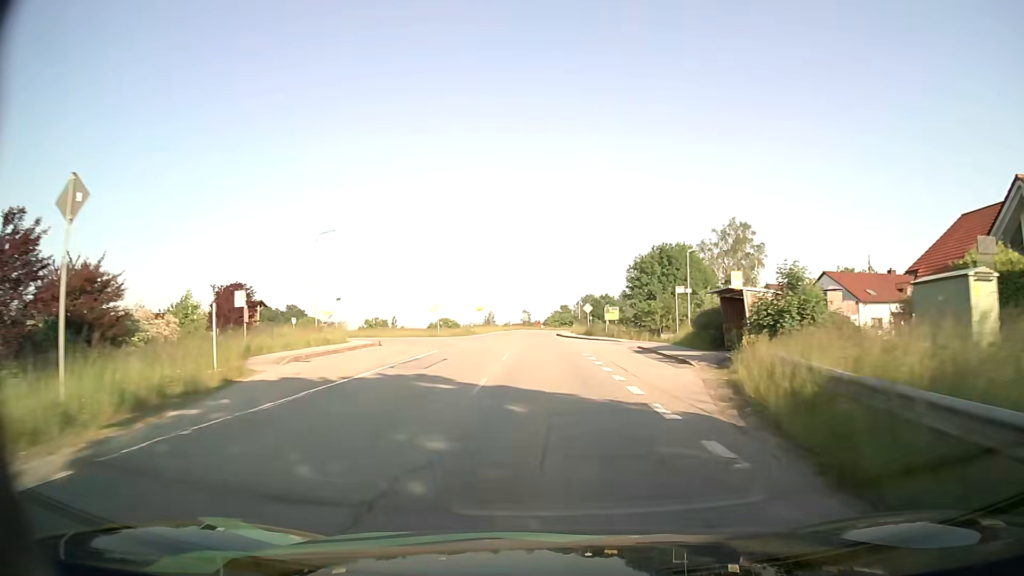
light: Day
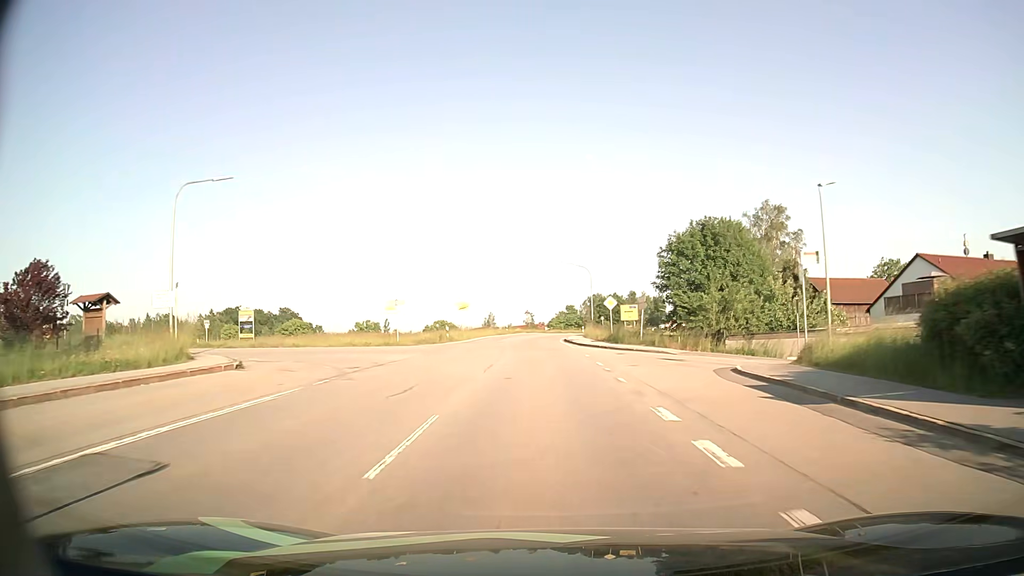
(0.0, +18.6) m; 0°
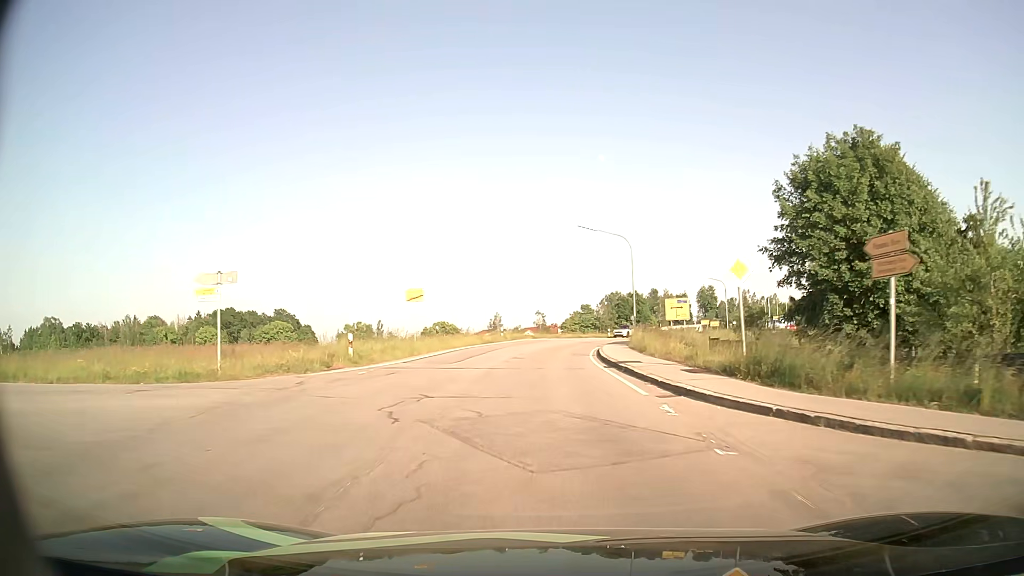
(-0.3, +26.3) m; -1°
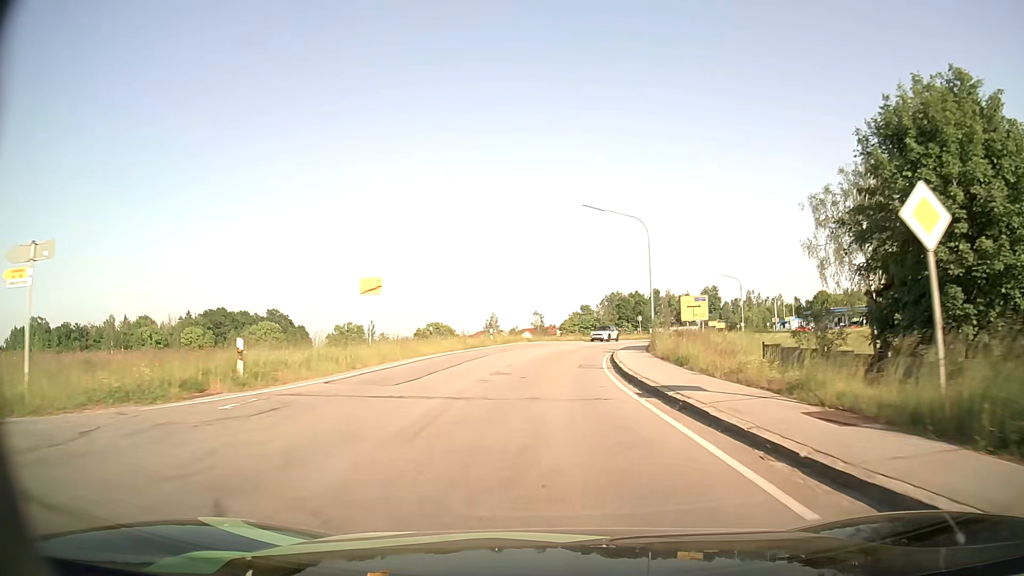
(0.0, +8.4) m; 0°
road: tertiary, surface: asphalt
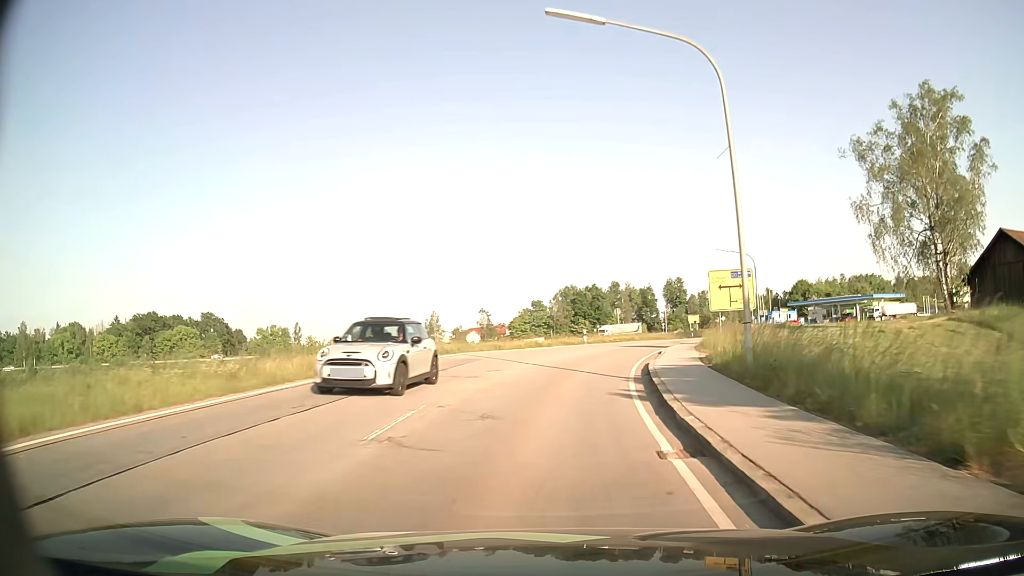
(+0.7, +23.7) m; +4°
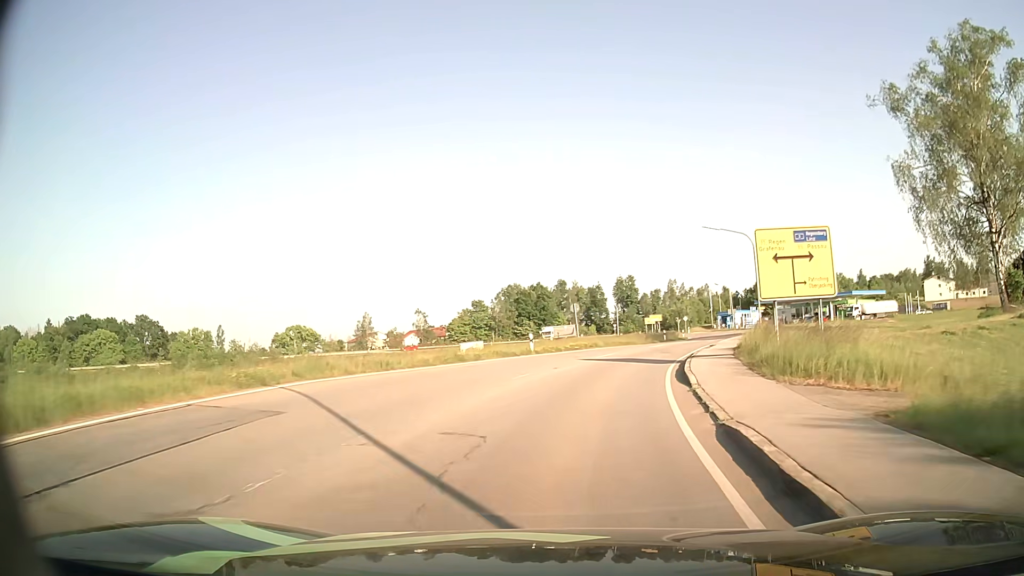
(+0.5, +15.0) m; +5°
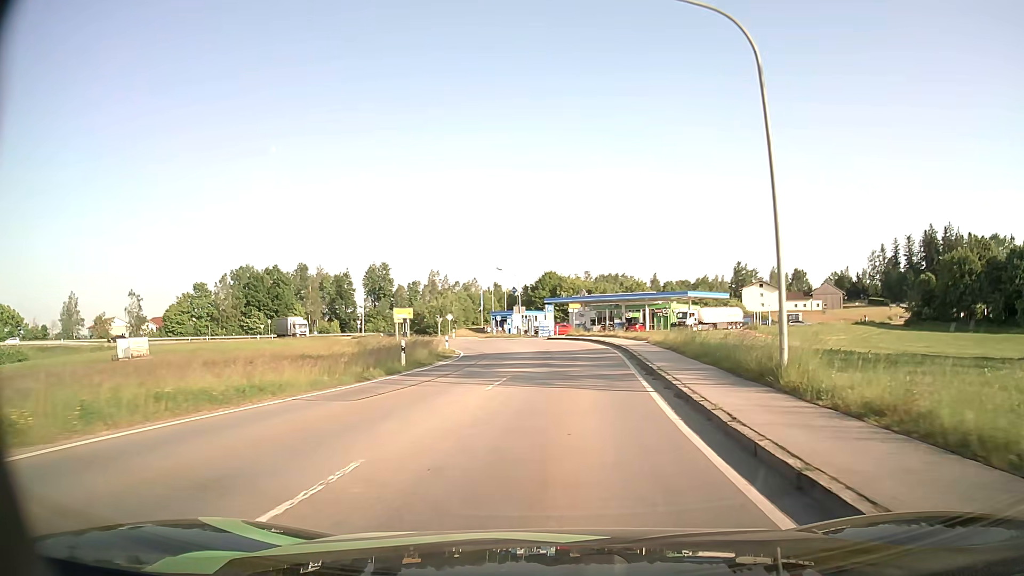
(+6.3, +36.0) m; +20°
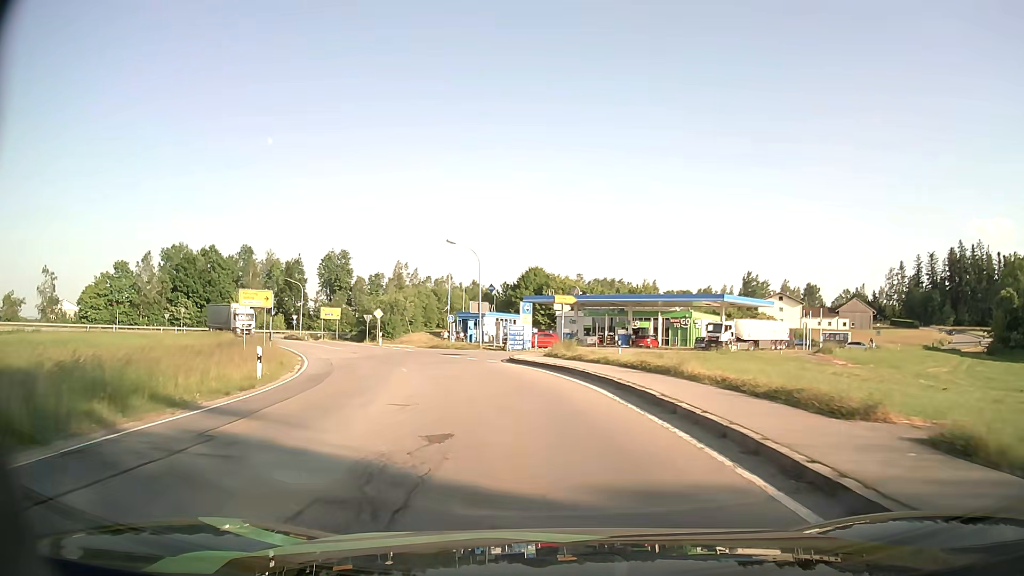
(+1.1, +27.7) m; +1°
(0, +10) (-2, +20) (-4, +30) (-8, +39) (-12, +48) (-17, +56) (-23, +65) (-28, +73) (-33, +82) (-38, +91) m
